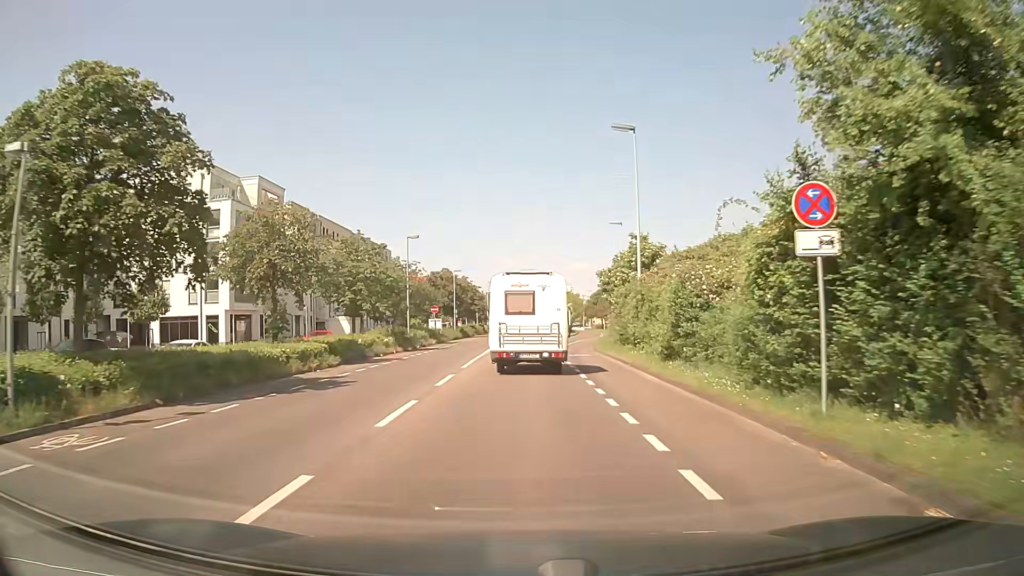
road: secondary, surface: asphalt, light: Day
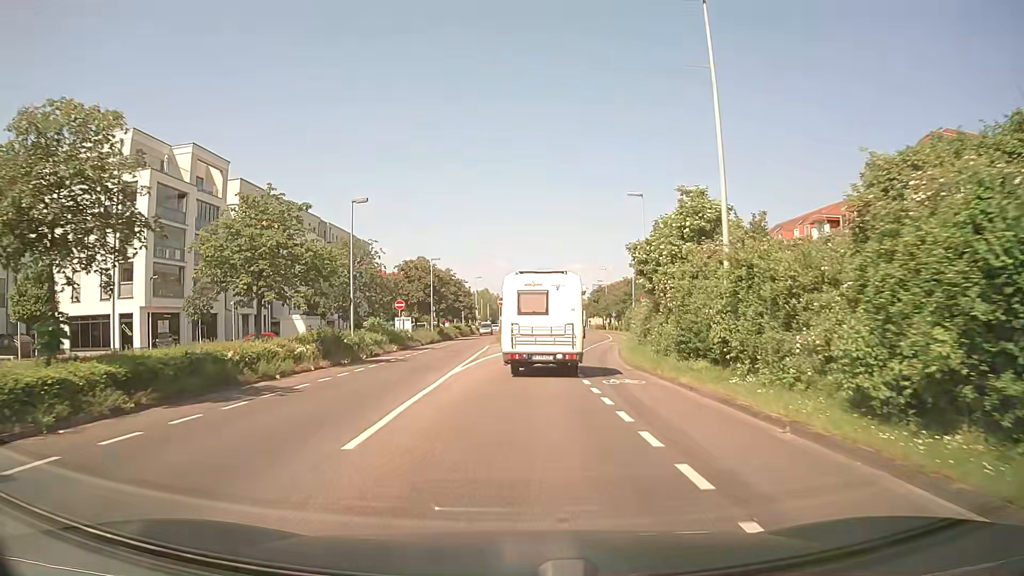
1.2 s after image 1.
(0.0, +13.6) m; 0°
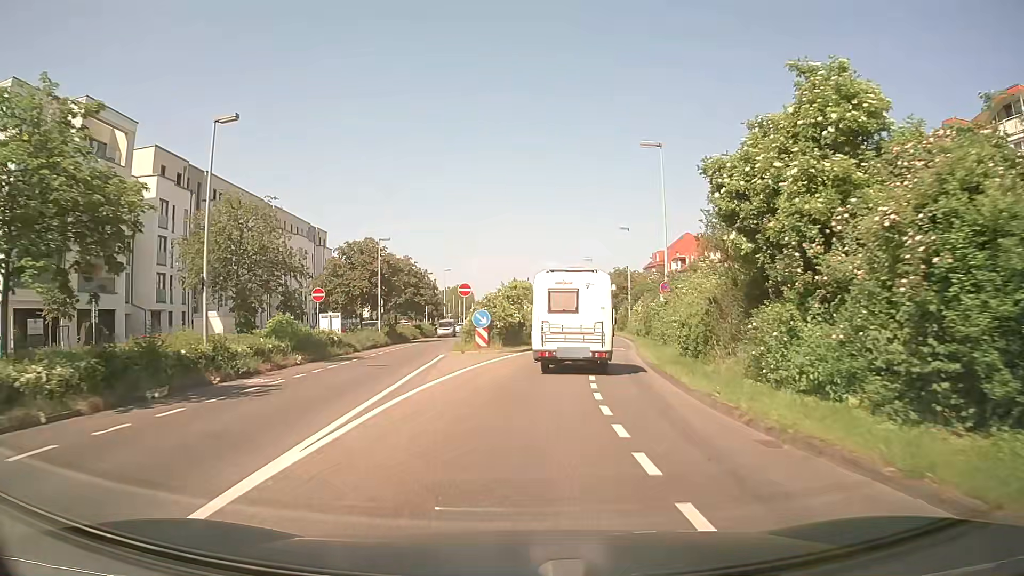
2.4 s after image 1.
(+0.2, +13.4) m; +2°
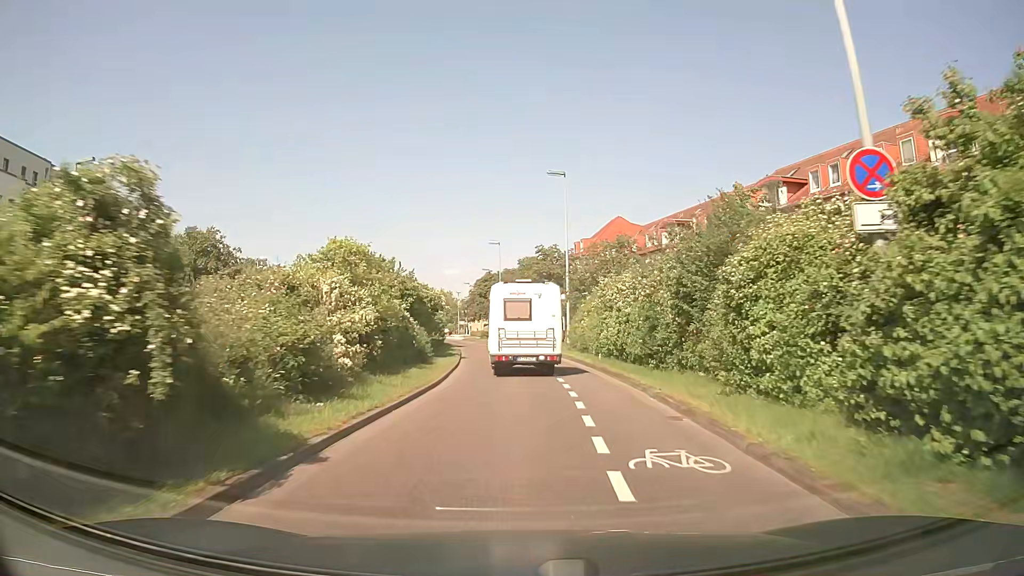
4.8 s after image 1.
(+2.2, +26.7) m; +8°
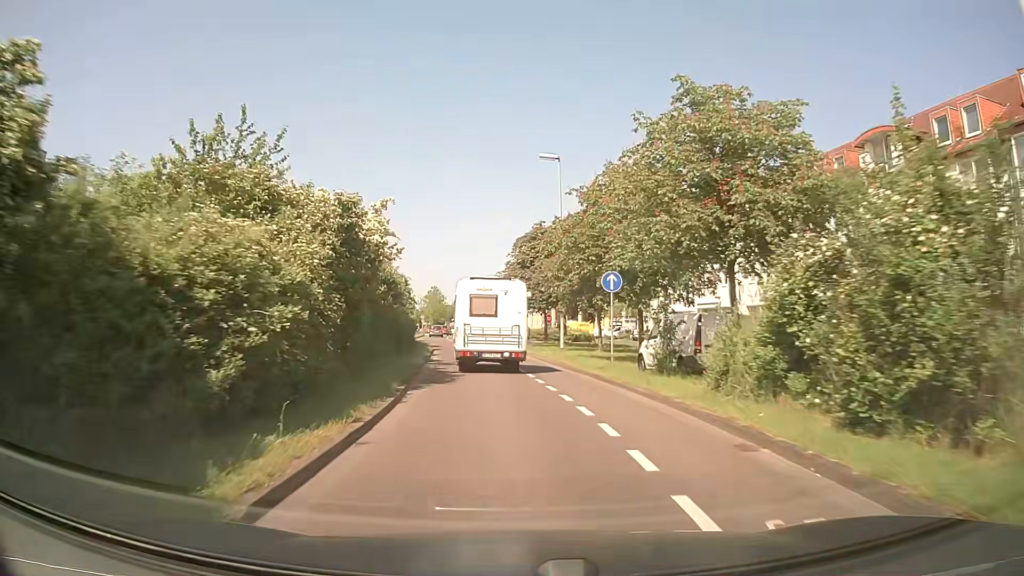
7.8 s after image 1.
(-1.0, +35.0) m; -4°
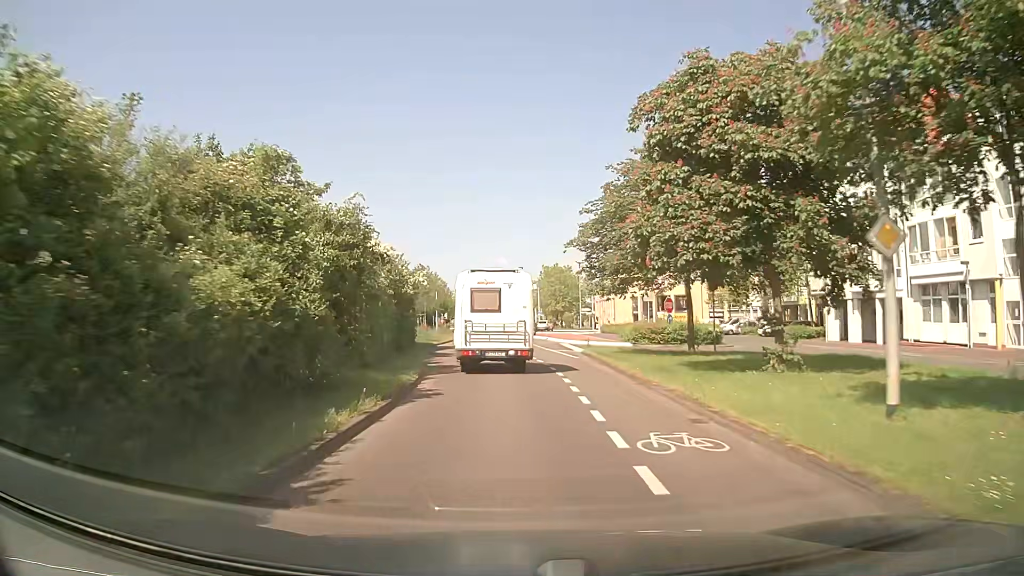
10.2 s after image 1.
(-1.4, +26.5) m; -6°
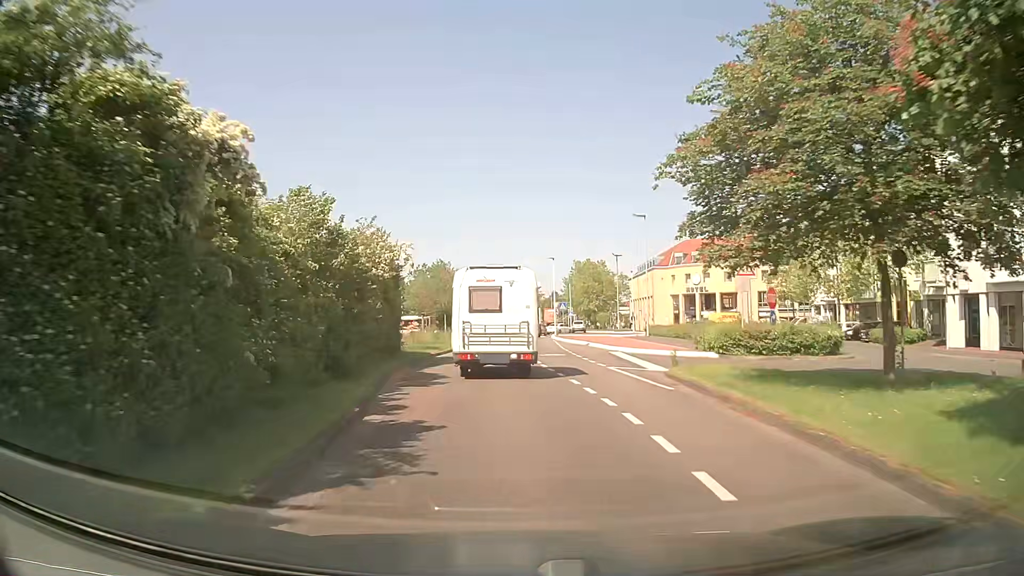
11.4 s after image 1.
(-0.2, +12.0) m; -3°
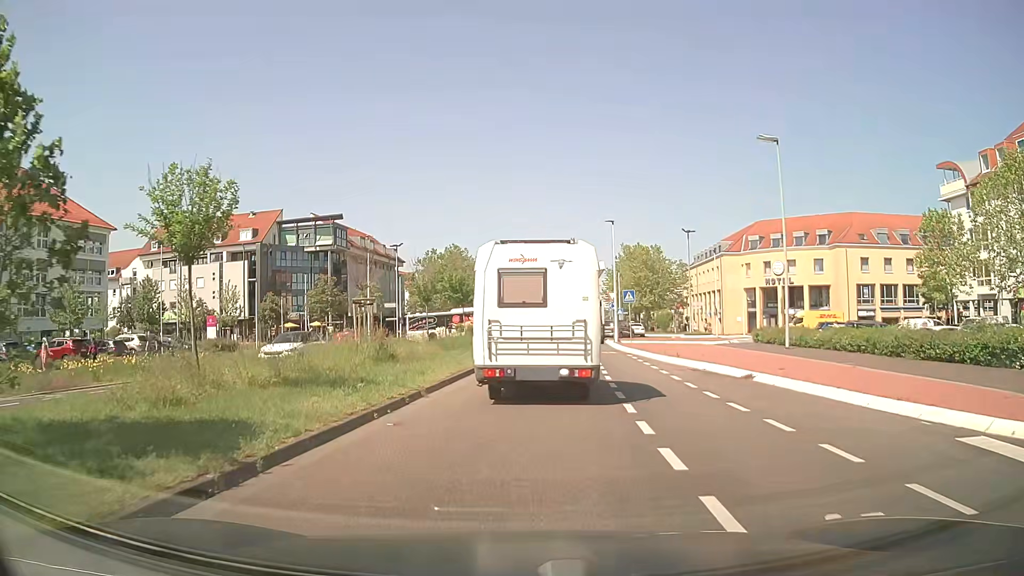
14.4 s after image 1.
(-0.4, +24.4) m; -2°
(0, +10) (+1, +20) (+2, +30) (+2, +40) (+3, +50) (+7, +59) (+11, +68) (+10, +78) (+10, +88) (+10, +98) m
